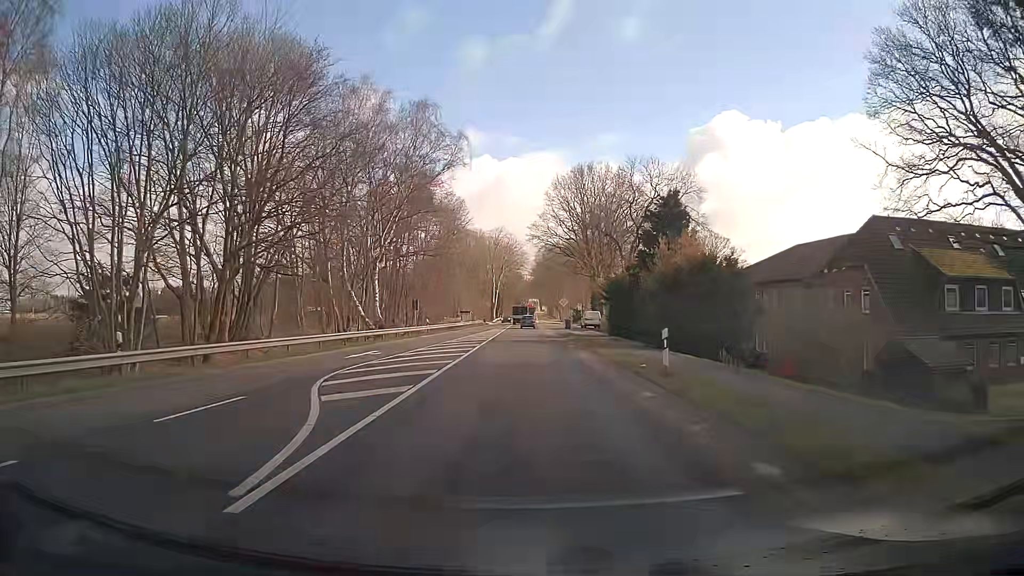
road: primary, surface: asphalt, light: Day
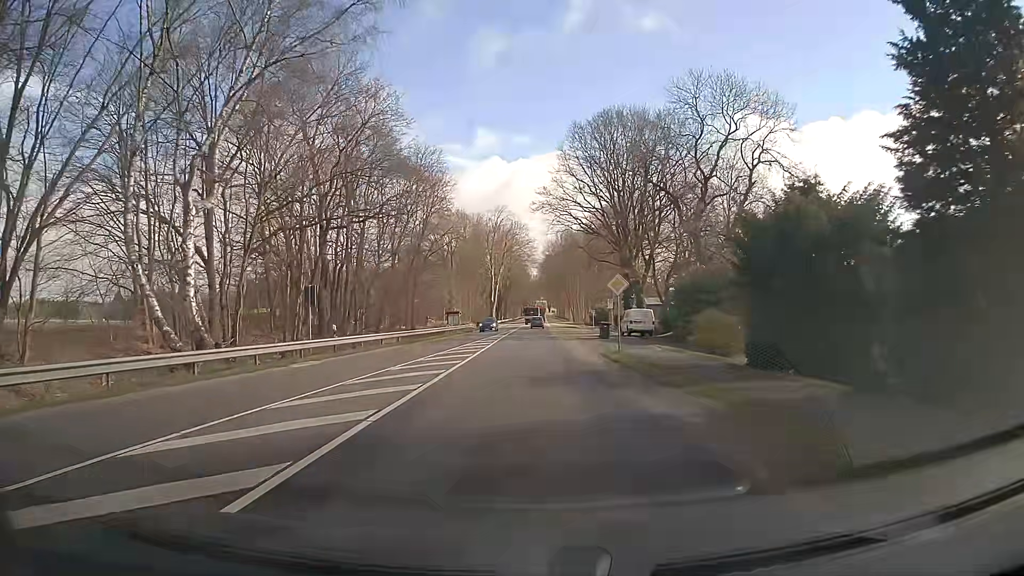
(-0.4, +30.4) m; -1°
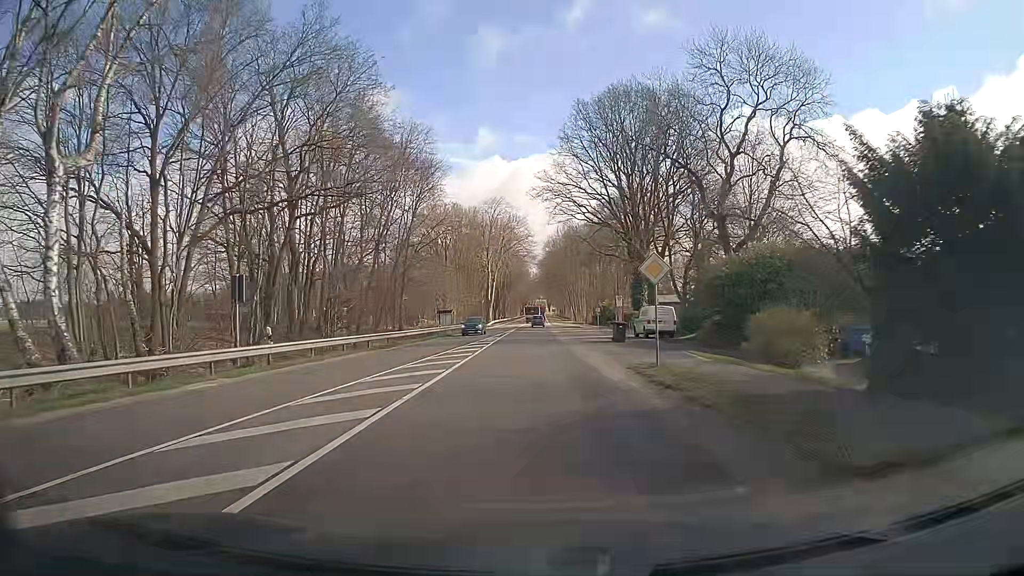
(0.0, +7.6) m; 0°
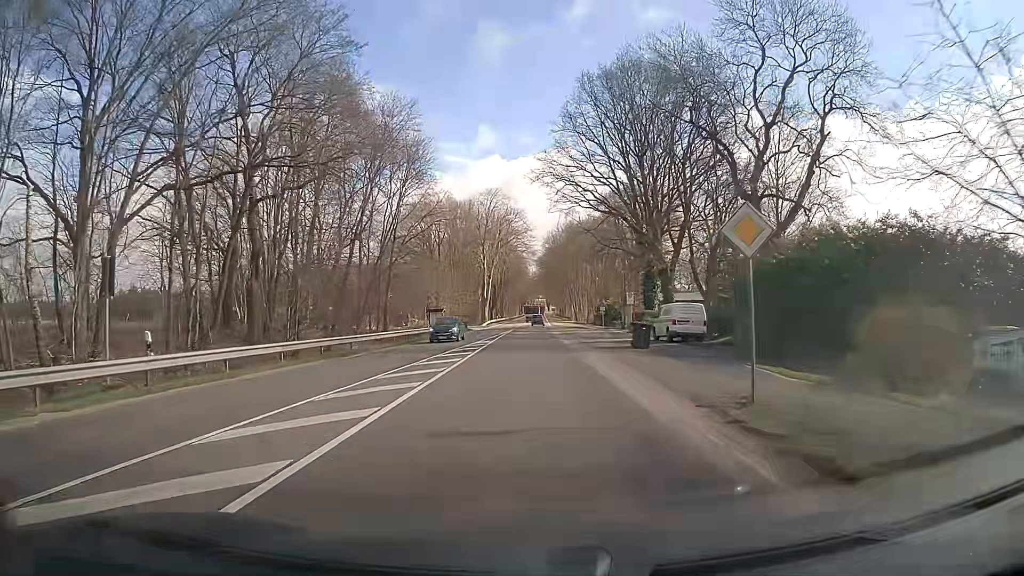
(0.0, +7.6) m; 0°
